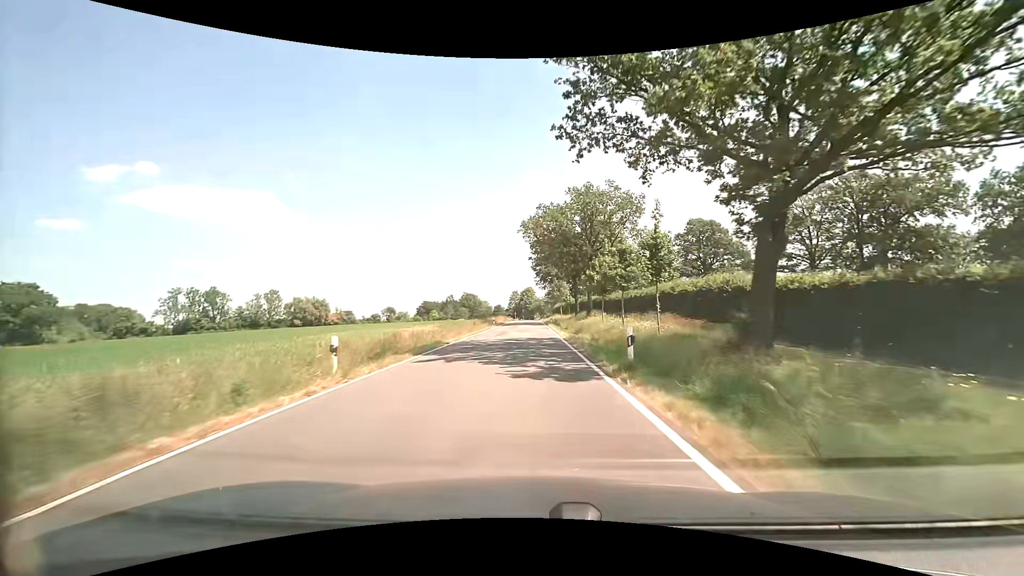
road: tertiary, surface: asphalt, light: Day
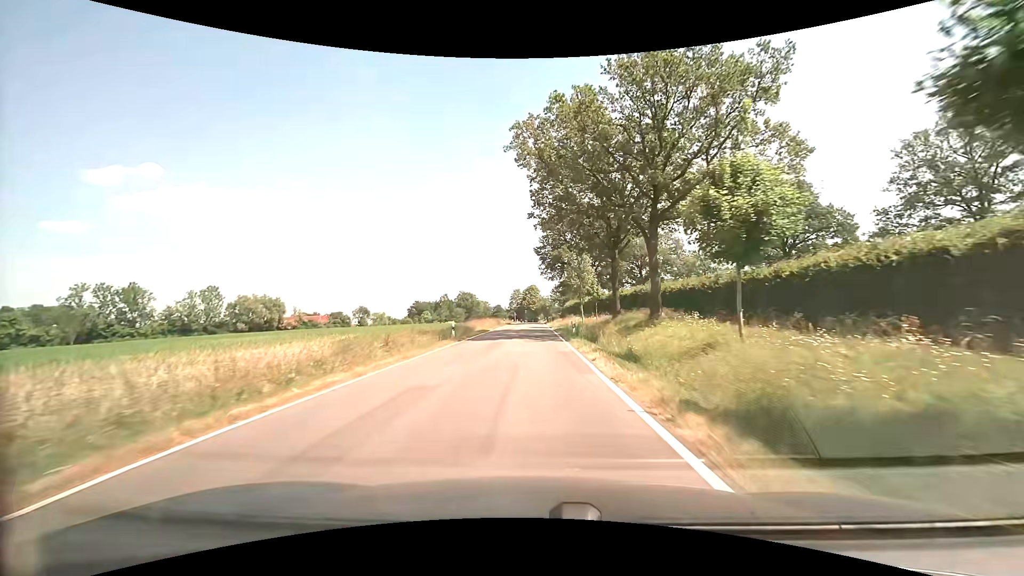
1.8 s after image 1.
(+0.1, +32.3) m; 0°
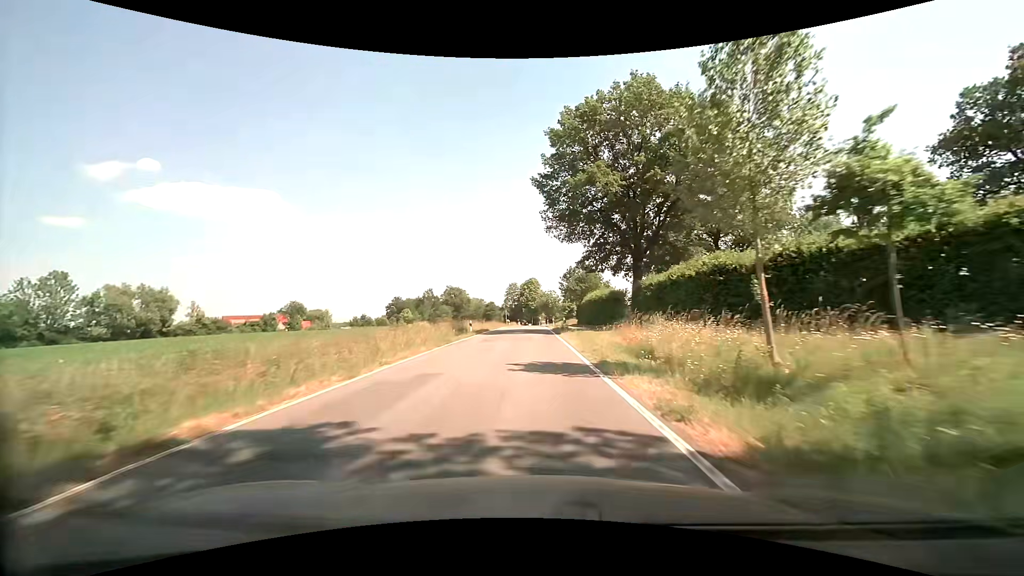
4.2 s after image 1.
(0.0, +41.2) m; 0°
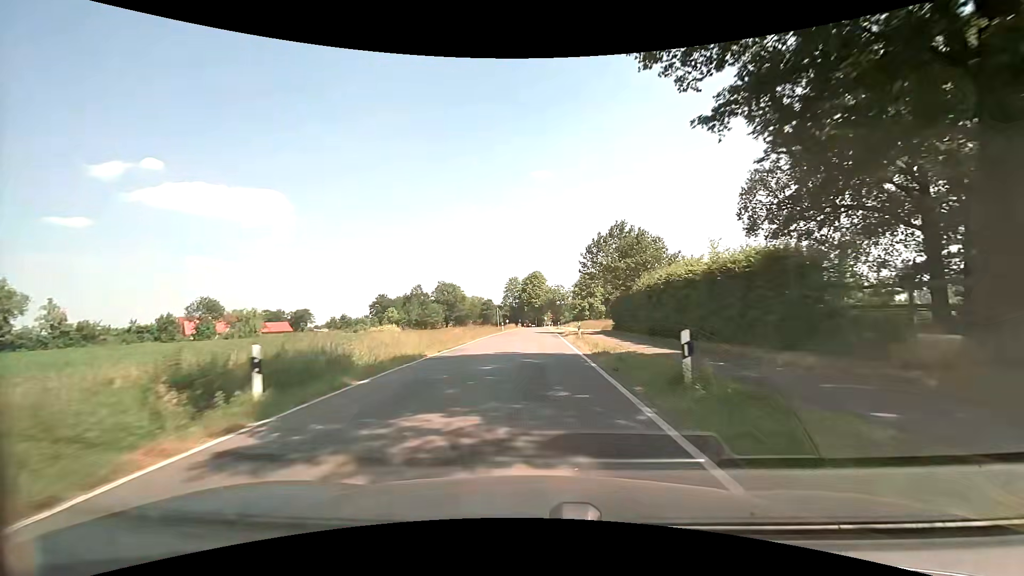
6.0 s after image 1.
(-0.3, +29.9) m; -1°
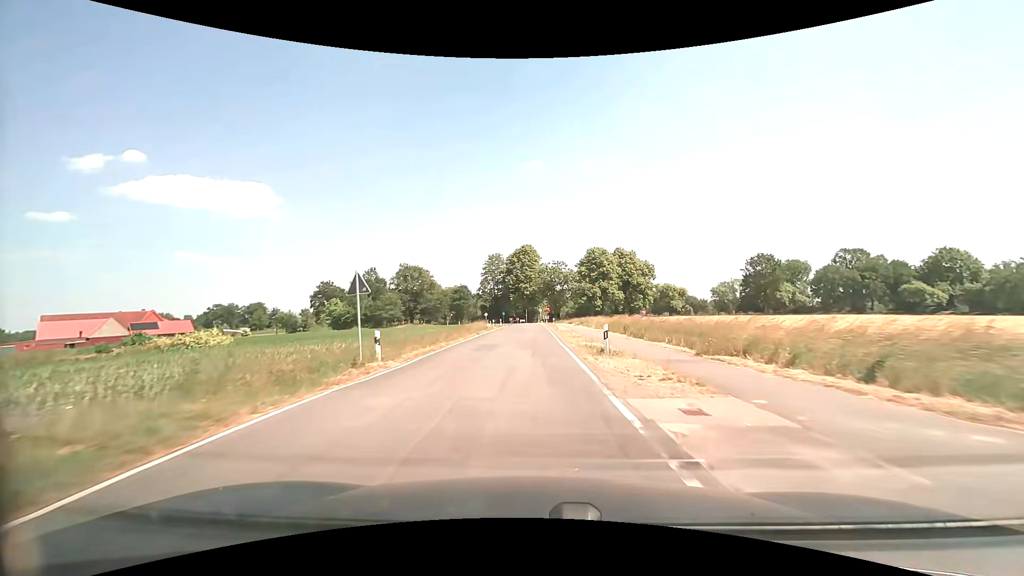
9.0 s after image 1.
(+0.8, +48.7) m; +1°
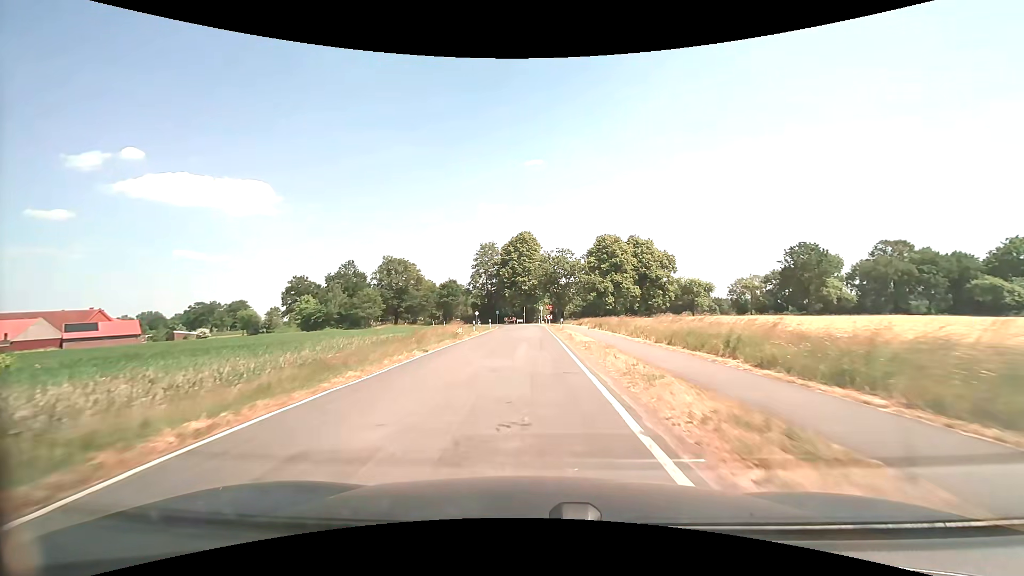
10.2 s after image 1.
(0.0, +18.3) m; 0°
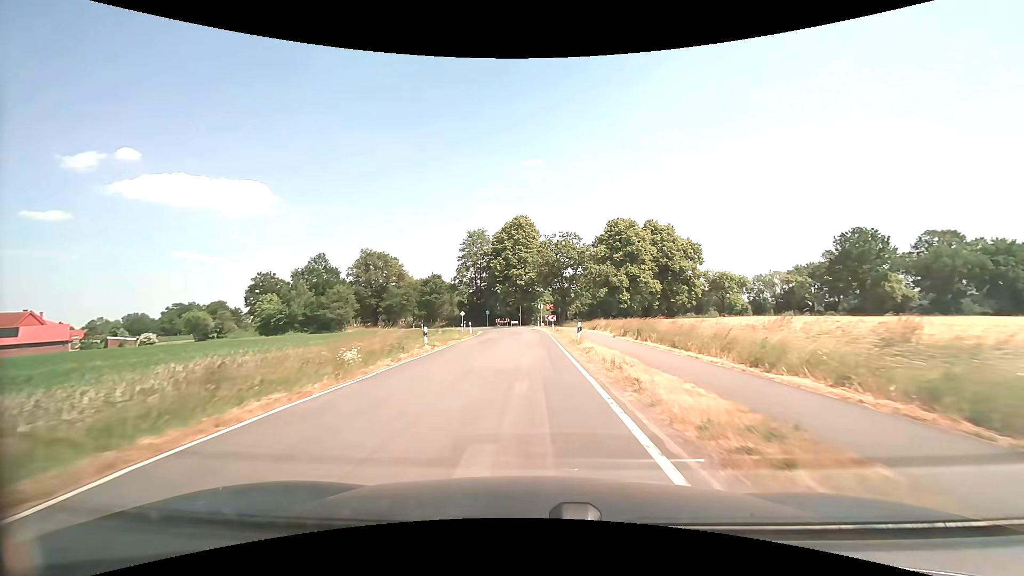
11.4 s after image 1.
(0.0, +17.5) m; 0°
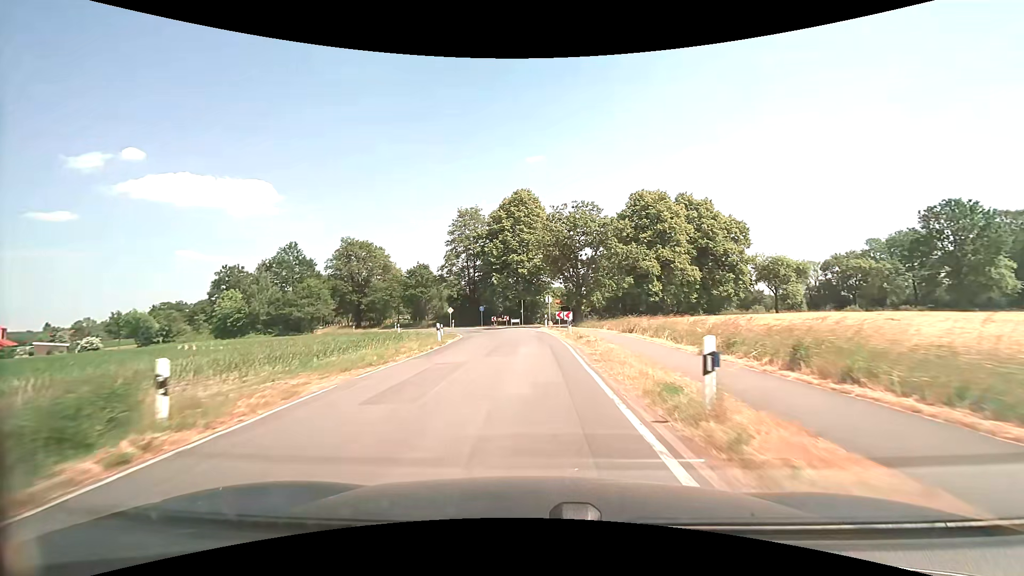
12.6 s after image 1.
(0.0, +16.6) m; 0°
(0, +10) (0, +20) (-1, +30) (-2, +40) (-4, +50) (-8, +59) (-14, +67) (-19, +75) (-25, +83) (-31, +91) m
